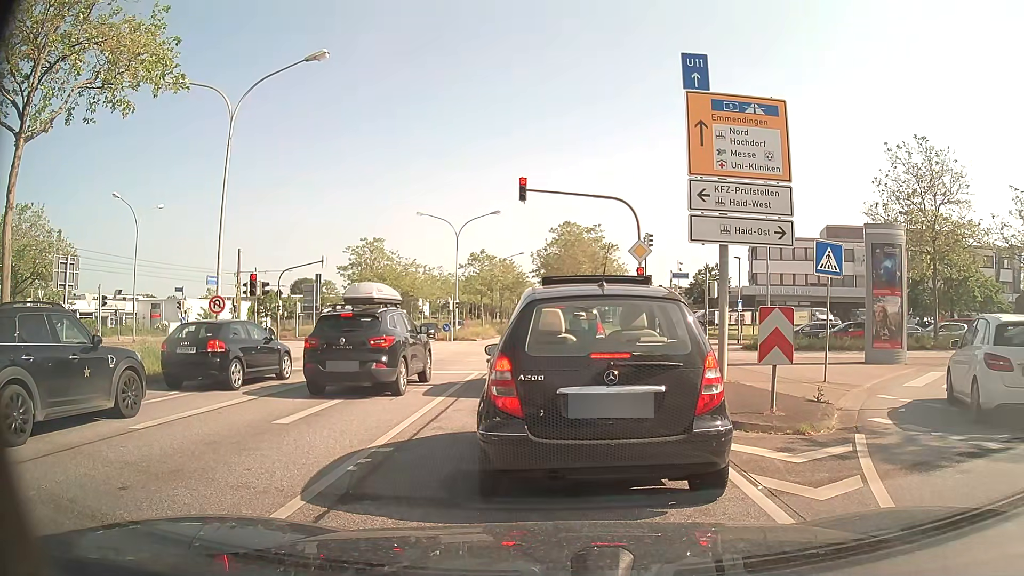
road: primary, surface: asphalt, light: Day
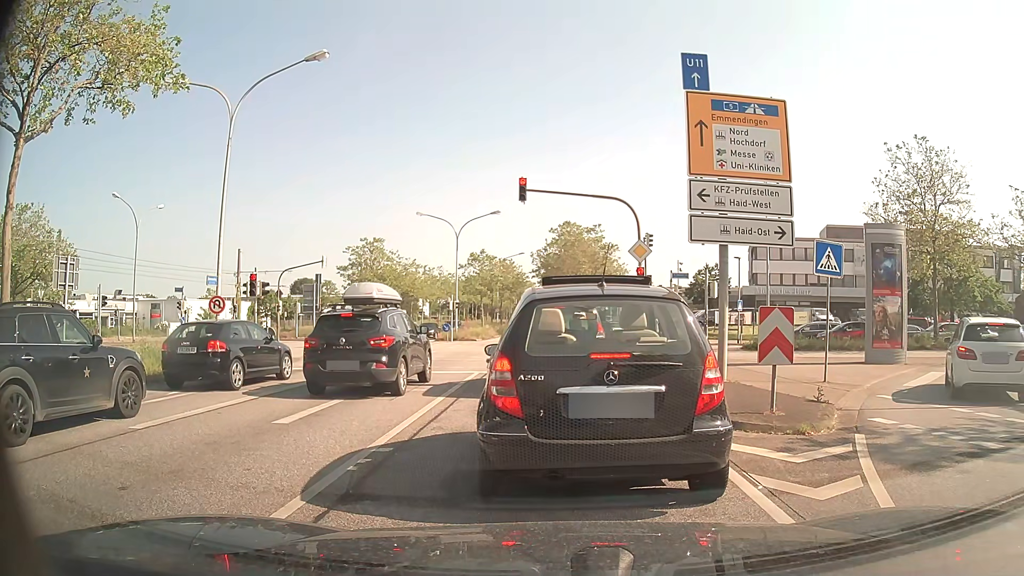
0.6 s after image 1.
(0.0, 0.0) m; 0°
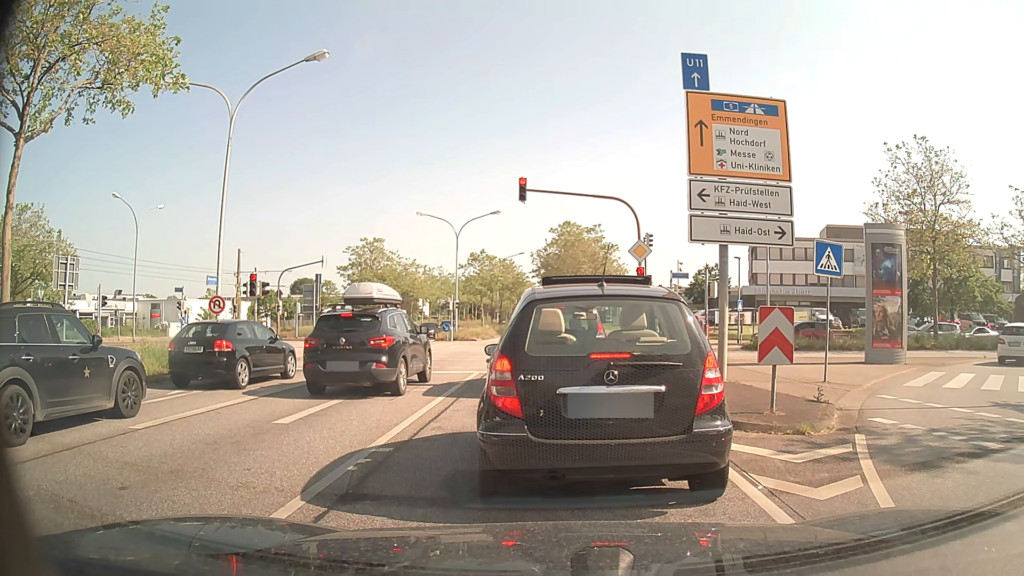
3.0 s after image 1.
(0.0, 0.0) m; 0°
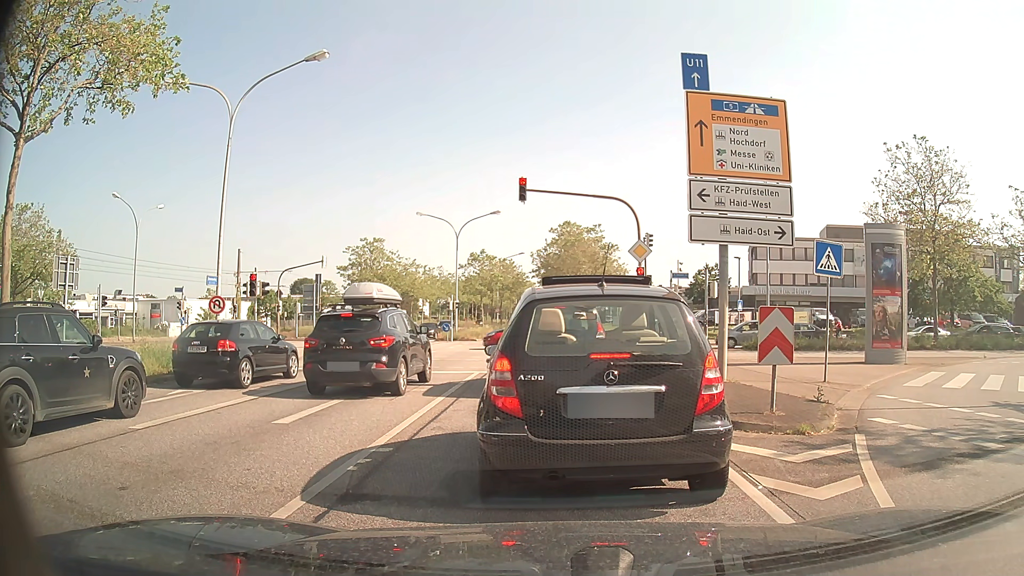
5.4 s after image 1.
(0.0, 0.0) m; 0°
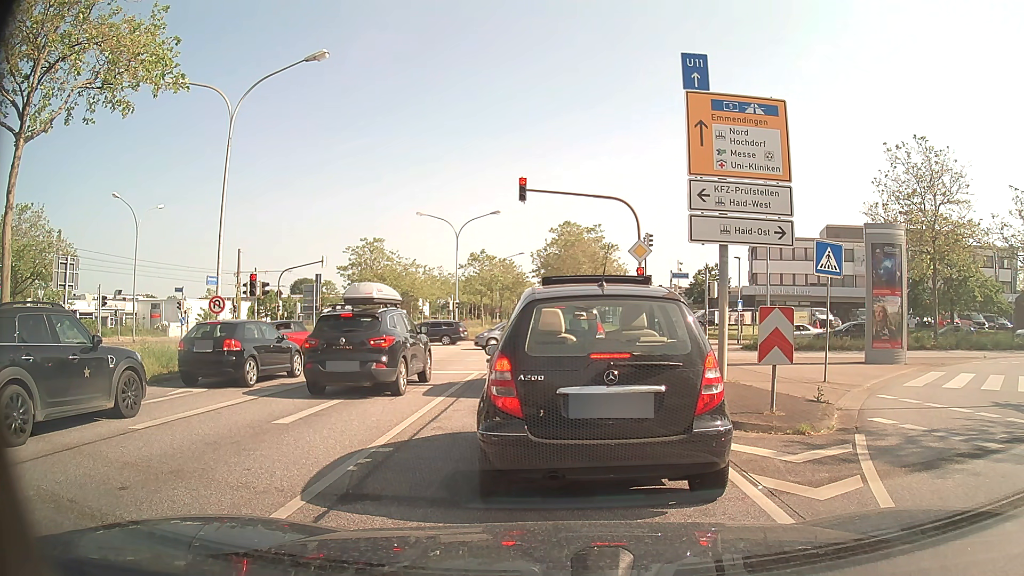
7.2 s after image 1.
(0.0, 0.0) m; 0°
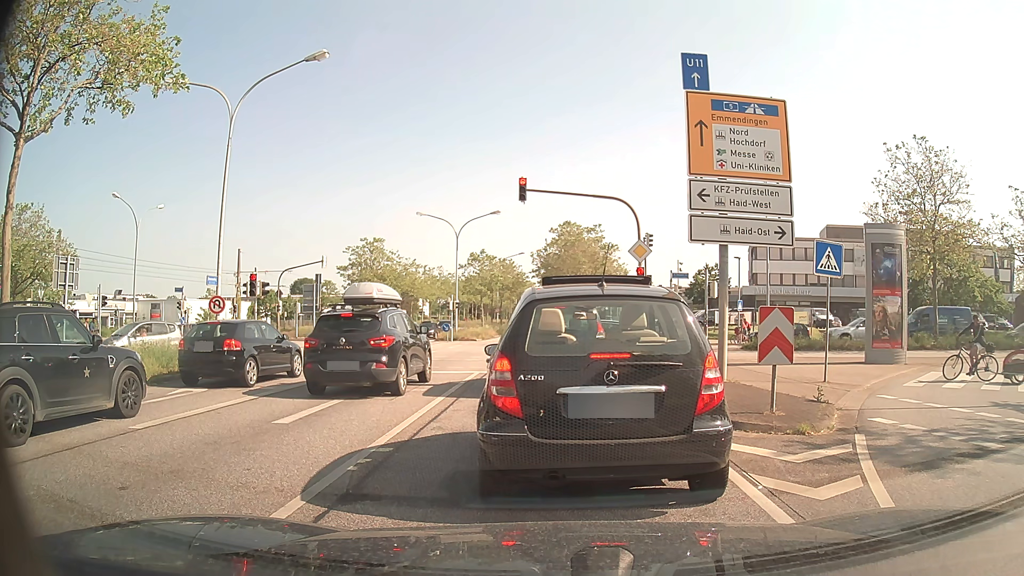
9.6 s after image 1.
(0.0, 0.0) m; 0°
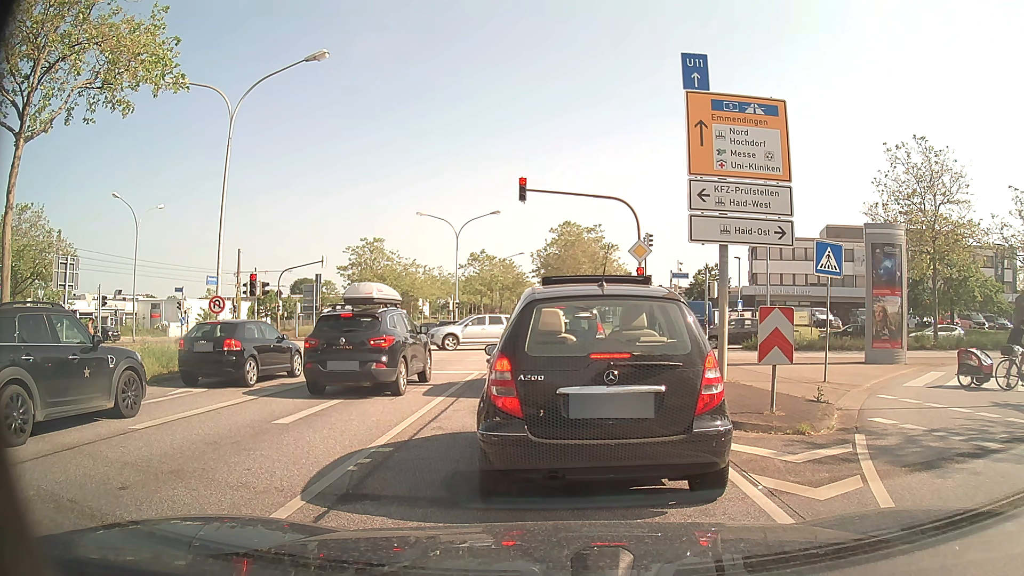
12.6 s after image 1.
(0.0, 0.0) m; 0°
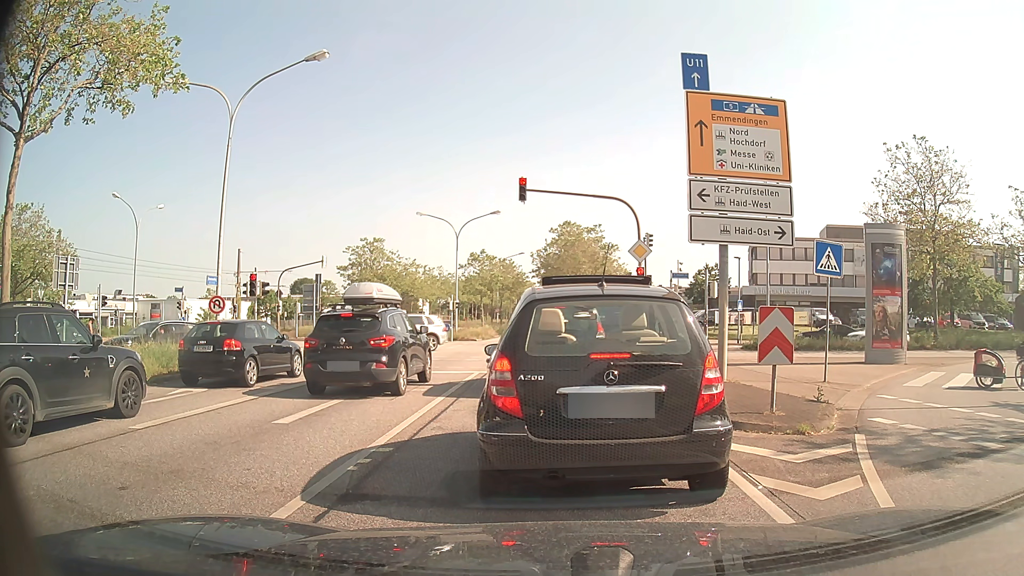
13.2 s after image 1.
(0.0, 0.0) m; 0°
(0, +10) (+1, +20) (+1, +30) (+1, +40) (+1, +50) (+2, +60) (+2, +70) (+3, +80) (+3, +90) (+4, +100) m
